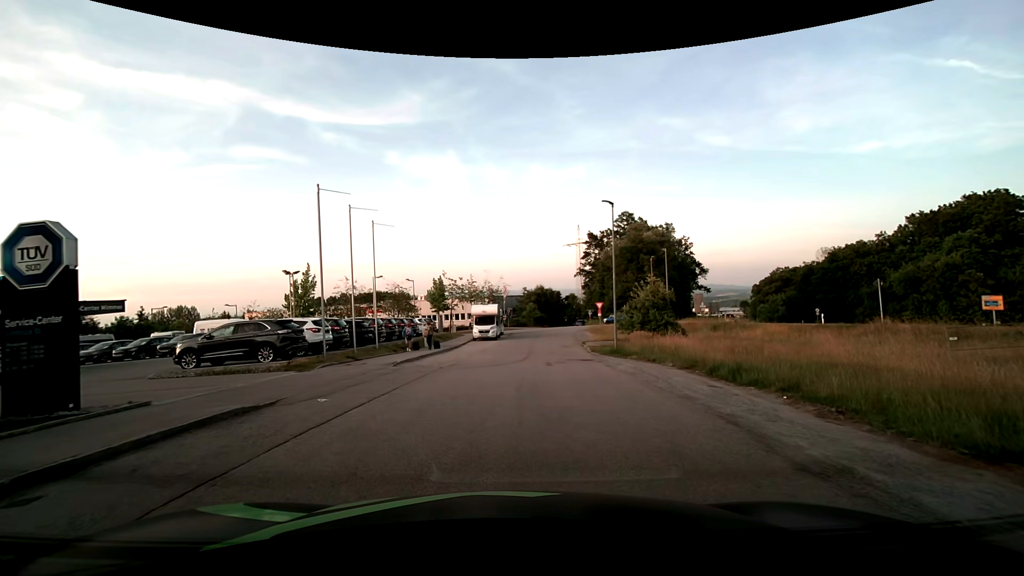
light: Day
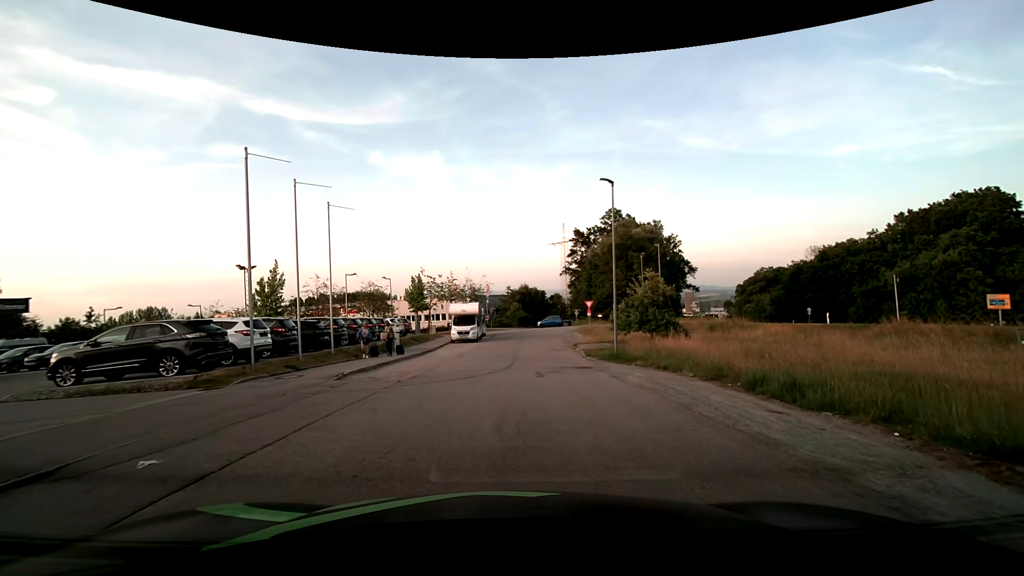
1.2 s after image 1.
(+0.1, +4.1) m; +2°
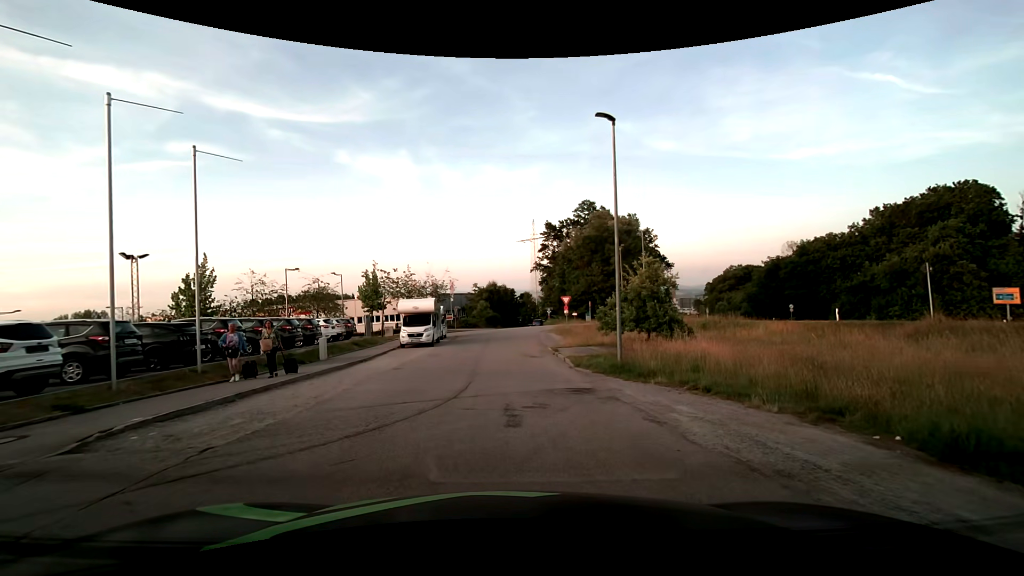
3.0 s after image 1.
(+0.4, +7.1) m; +4°
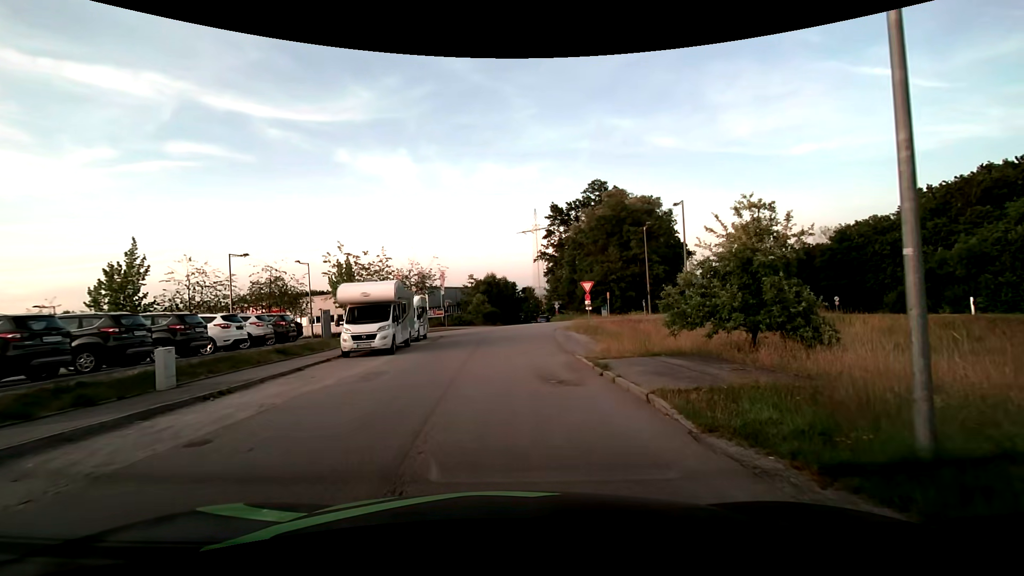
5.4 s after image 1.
(0.0, +11.3) m; -1°
